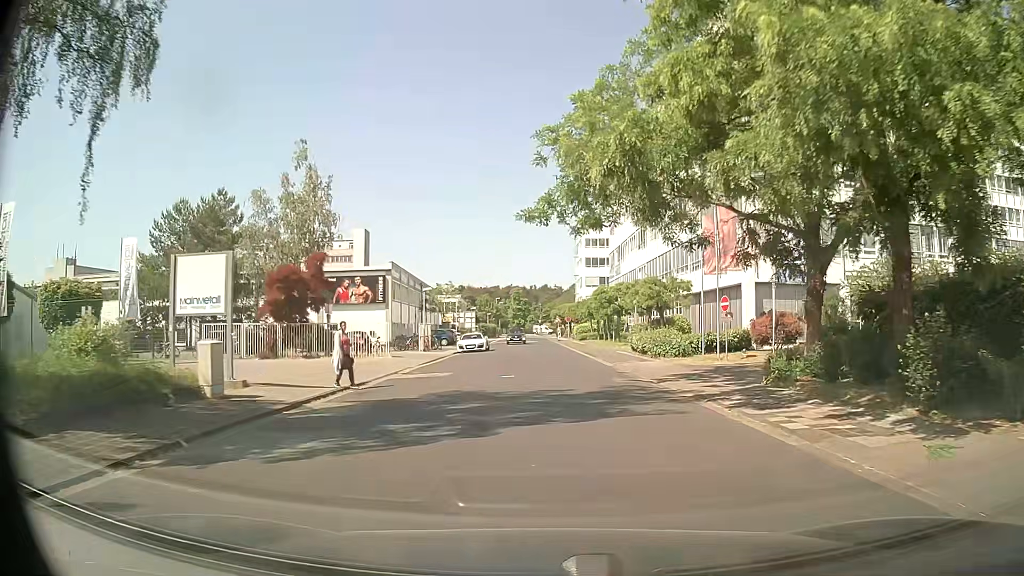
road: residential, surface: asphalt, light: Day
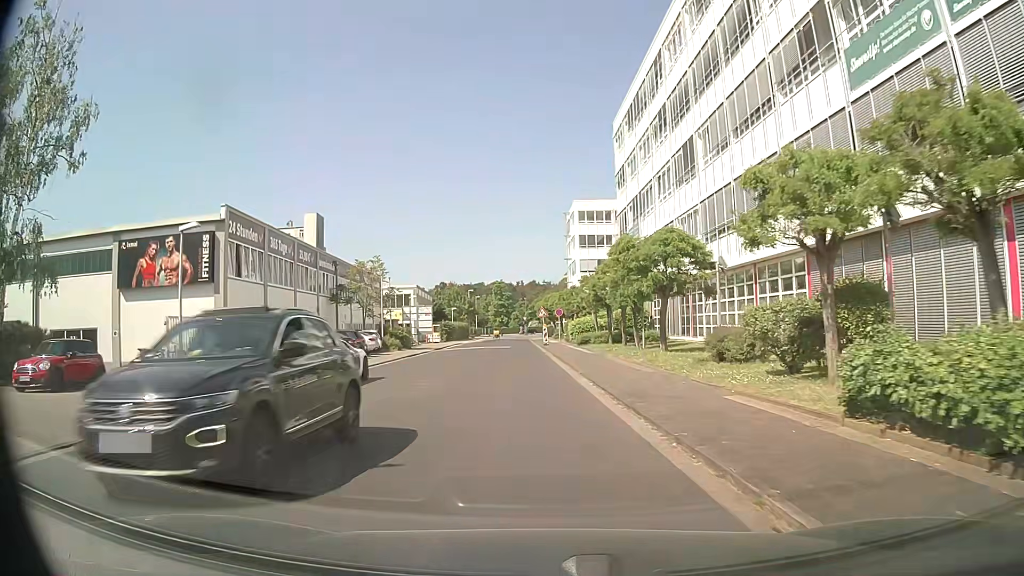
(+0.9, +28.1) m; +1°
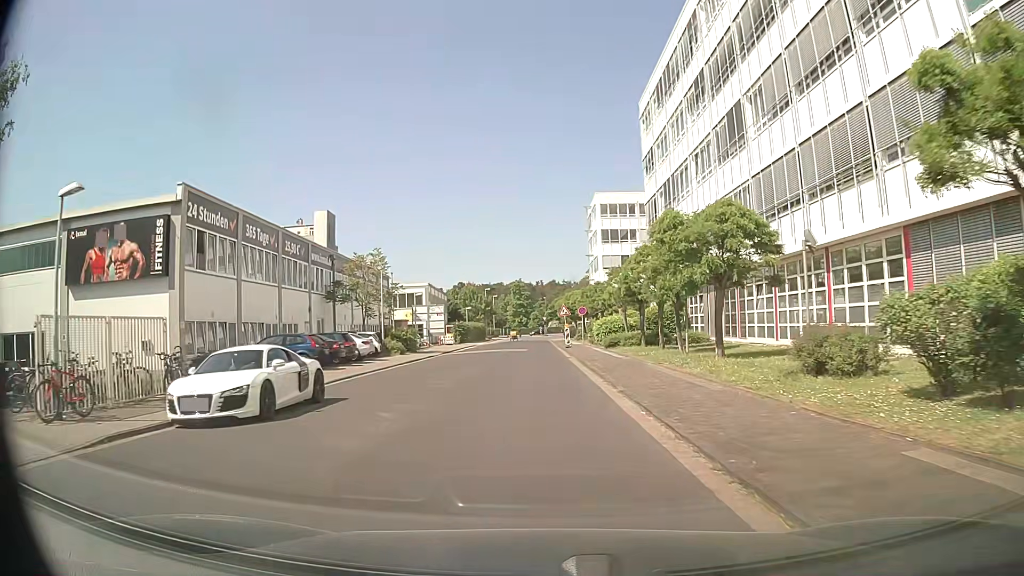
(-0.1, +5.7) m; -2°
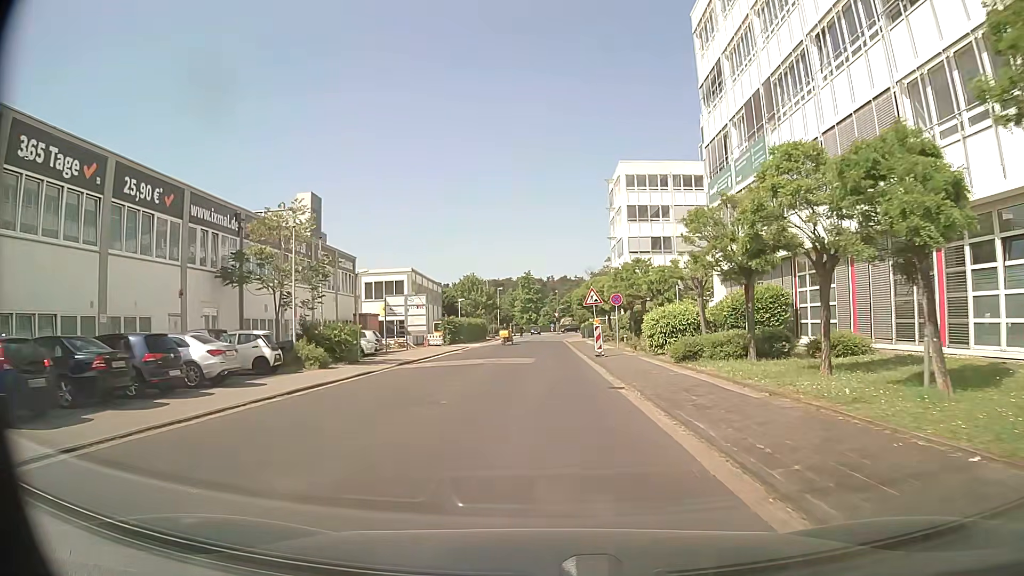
(-0.3, +17.3) m; -1°
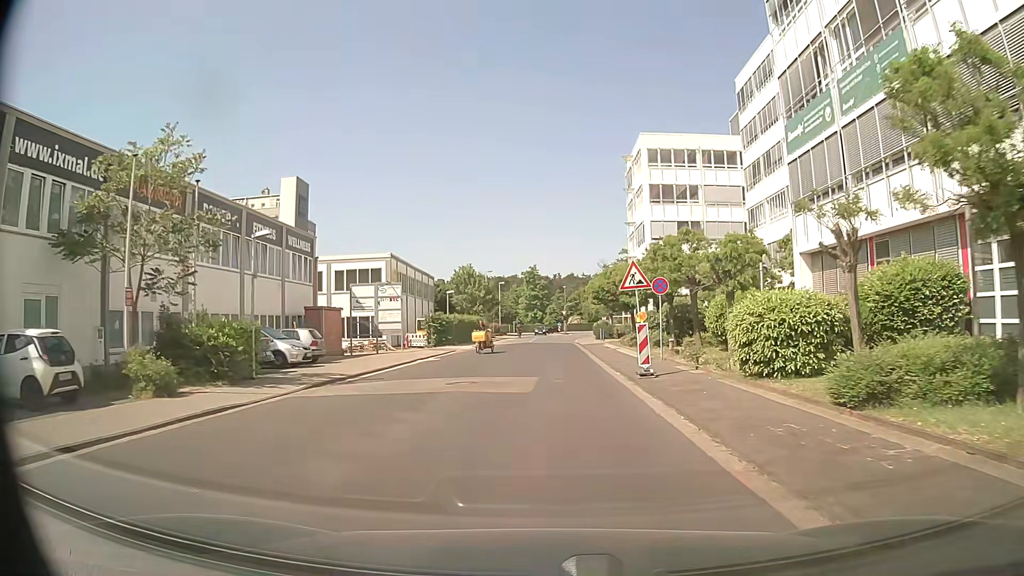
(0.0, +11.7) m; +1°
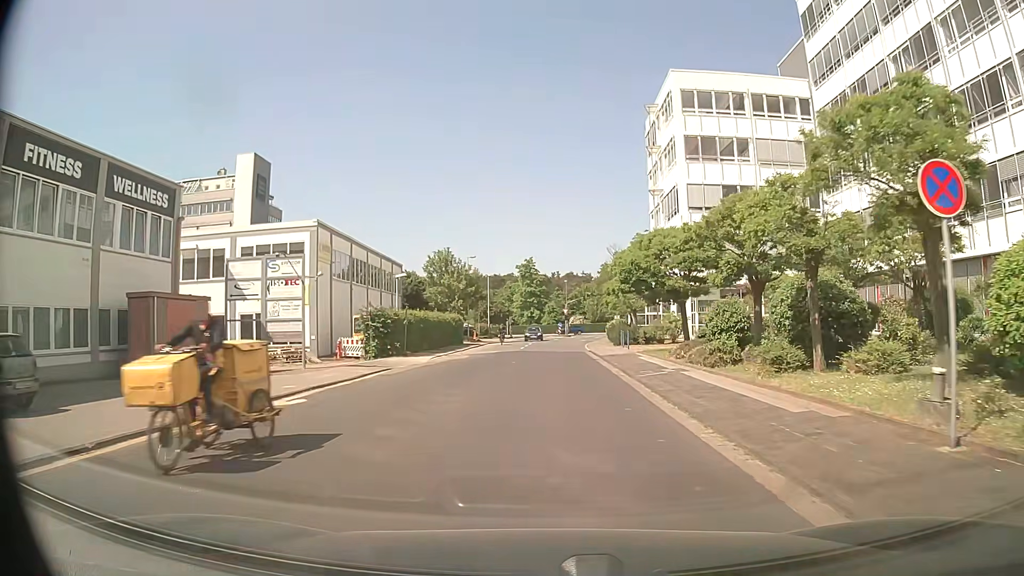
(-0.2, +17.8) m; -1°
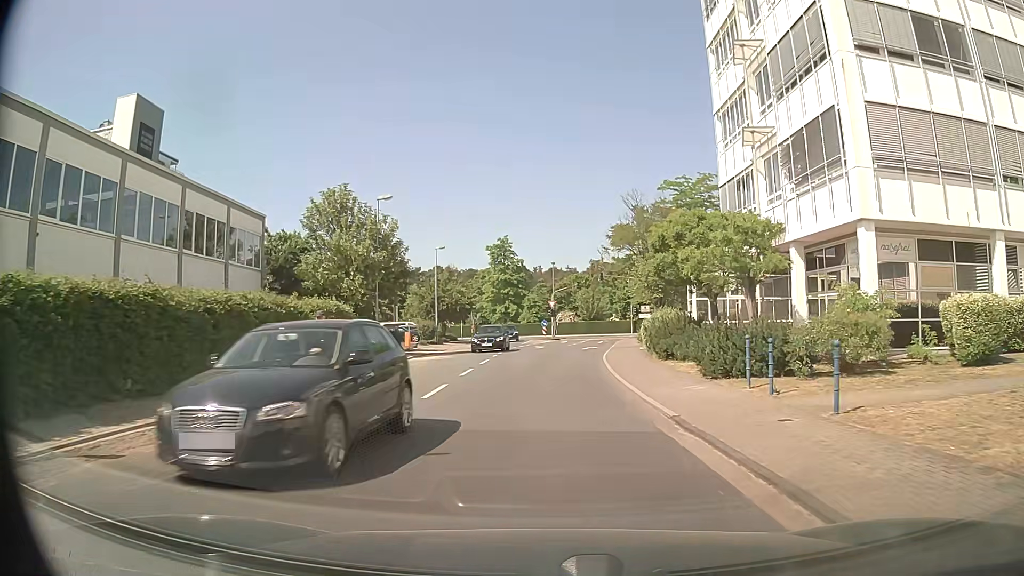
(+0.4, +29.6) m; +2°
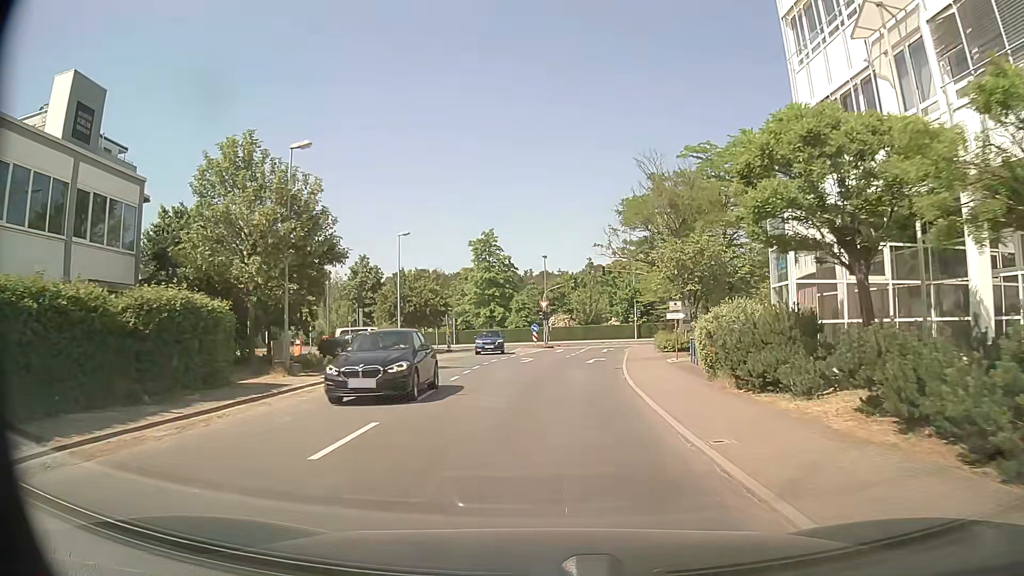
(0.0, +11.6) m; 0°
(0, +10) (+1, +20) (+2, +30) (+2, +40) (+2, +50) (+3, +60) (+2, +69) (-7, +74) (-17, +76) (-27, +77) m
